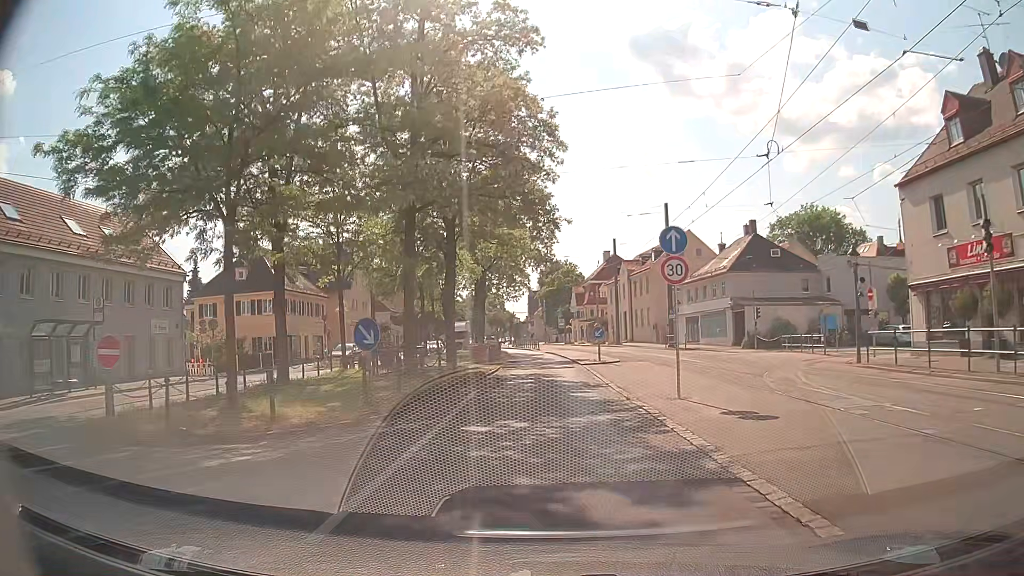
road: tertiary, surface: asphalt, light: Day
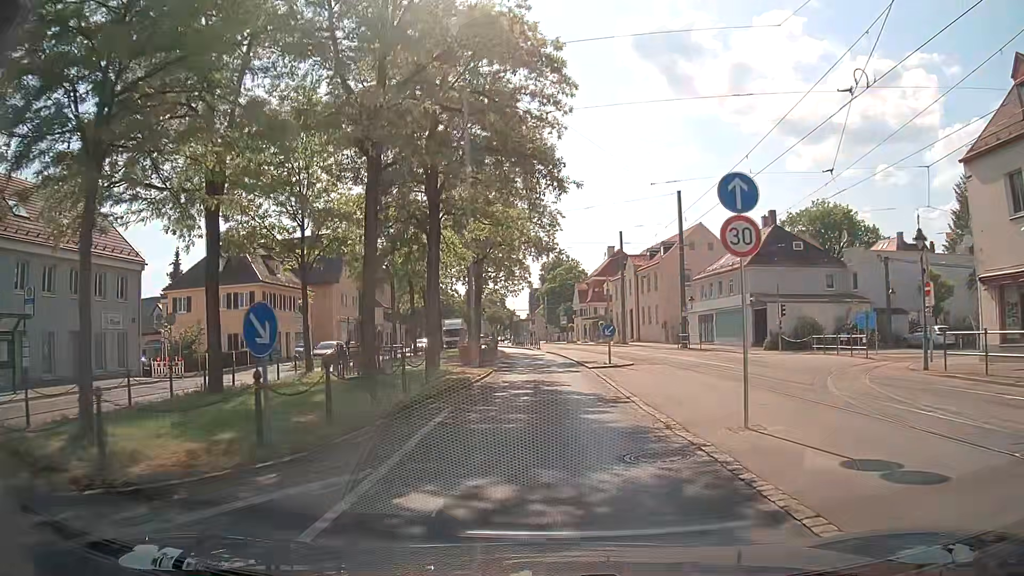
(0.0, +4.7) m; 0°
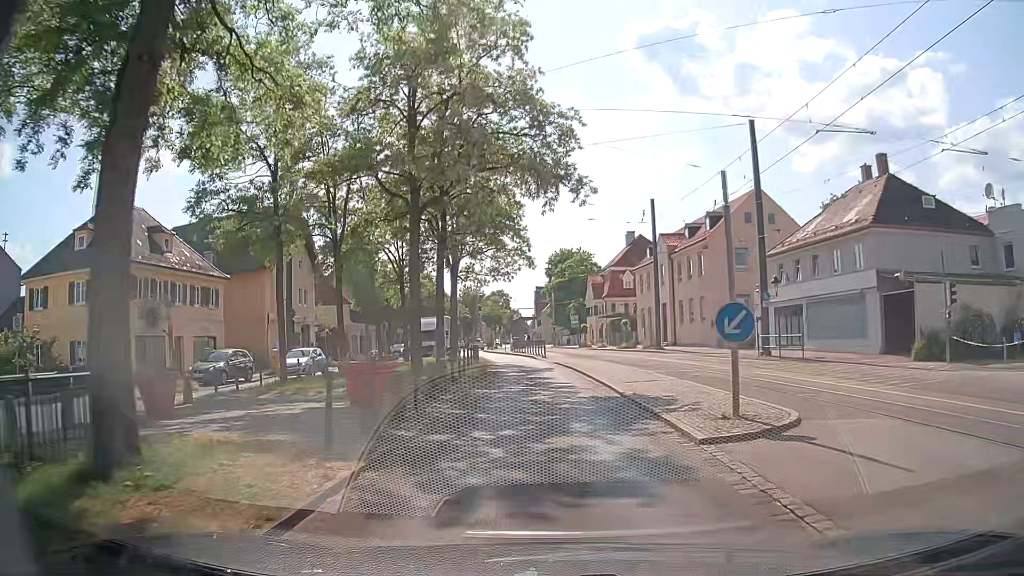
(-0.1, +18.1) m; +1°
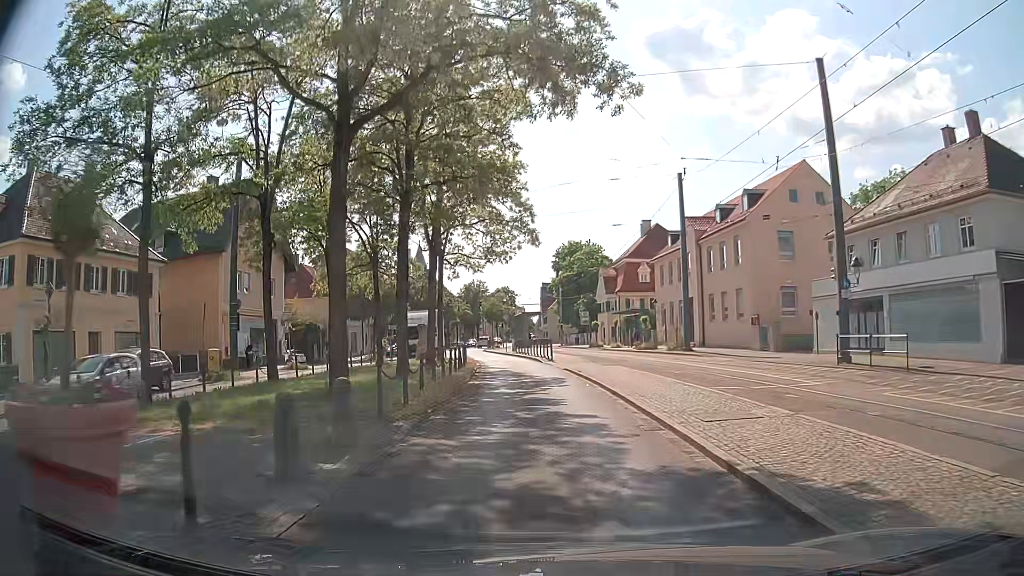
(-0.3, +8.6) m; -3°
(0, +10) (0, +20) (-1, +30) (-2, +40) (-3, +50) (-5, +60) (-7, +69) (-8, +79) (-8, +89) (-8, +99) m
